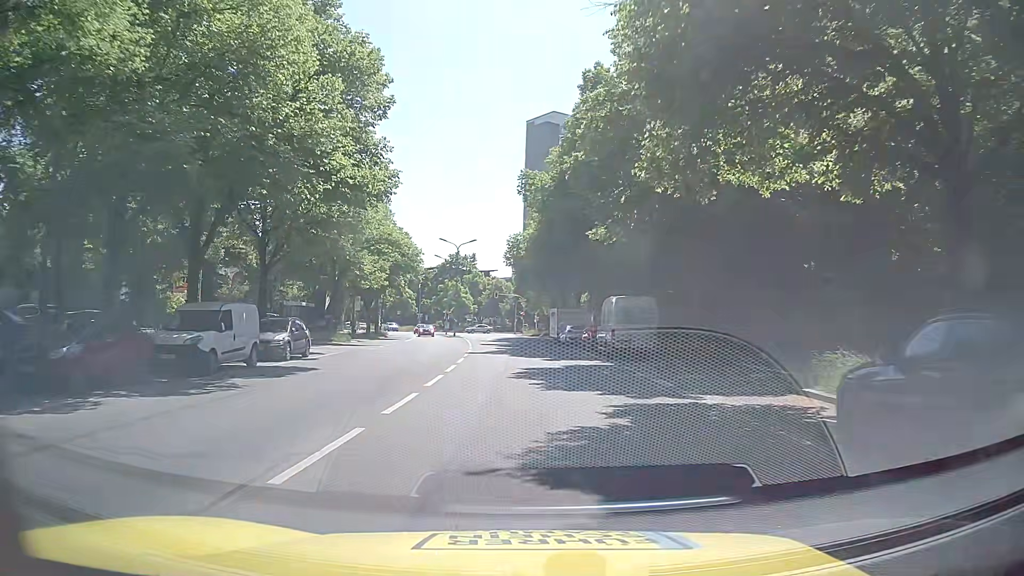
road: secondary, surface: asphalt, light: Day
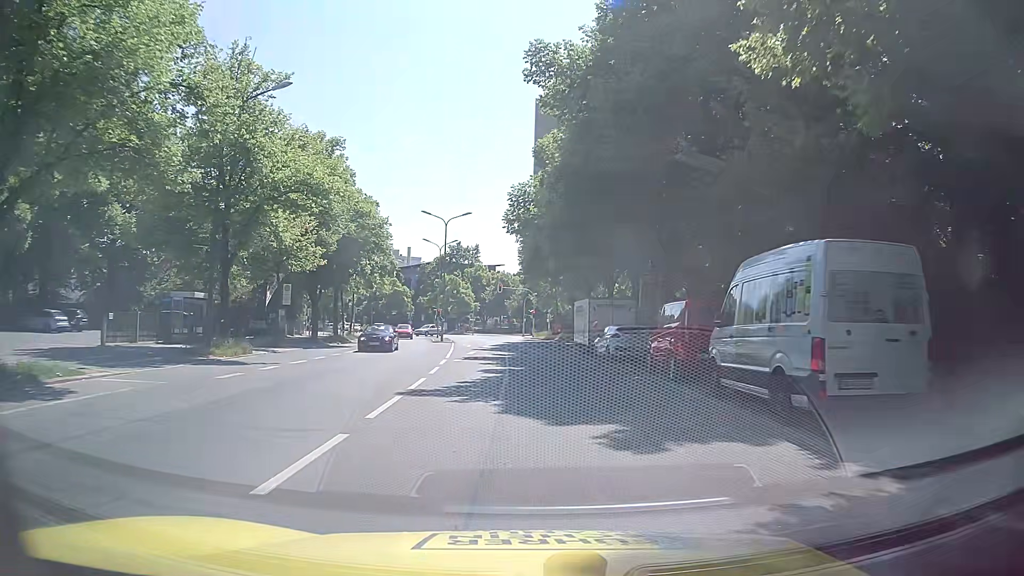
(+0.1, +18.2) m; 0°
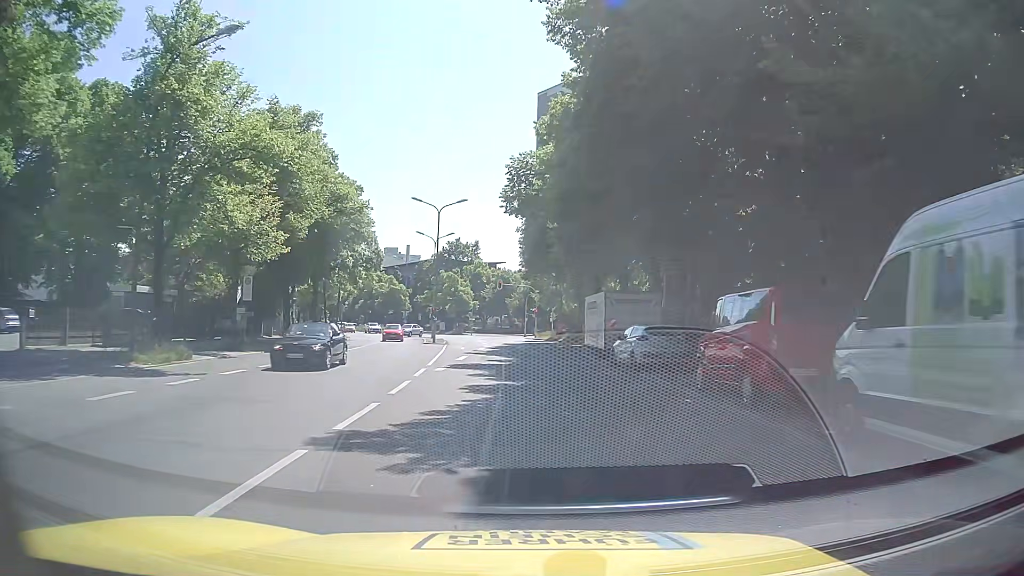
(0.0, +5.6) m; 0°
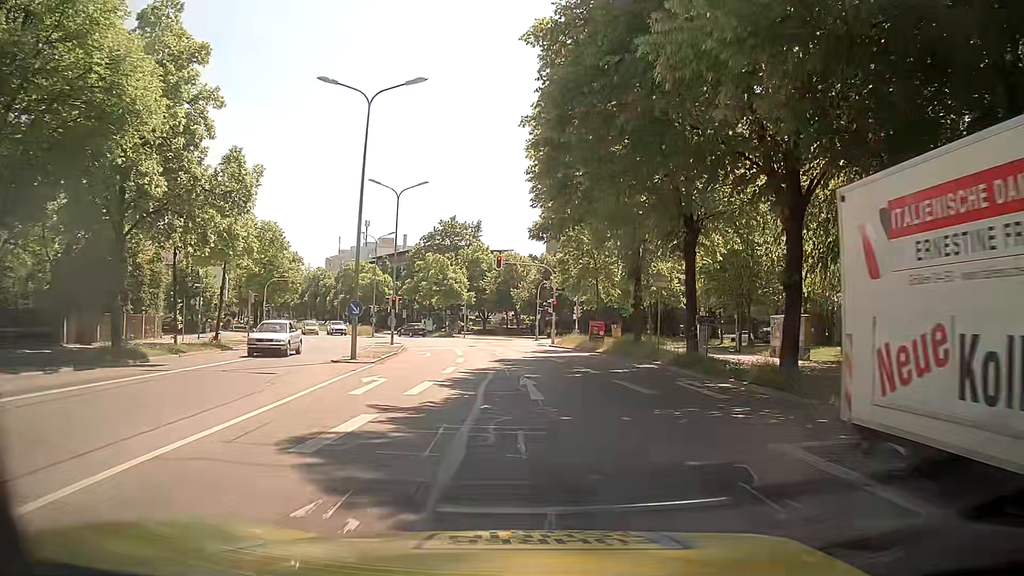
(-0.2, +24.9) m; 0°
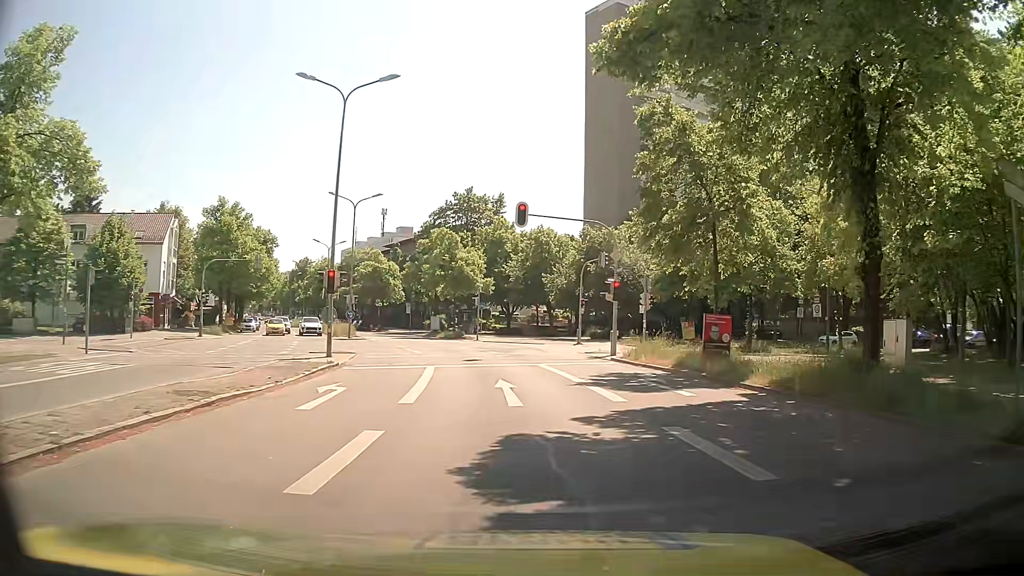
(-0.7, +19.7) m; -1°
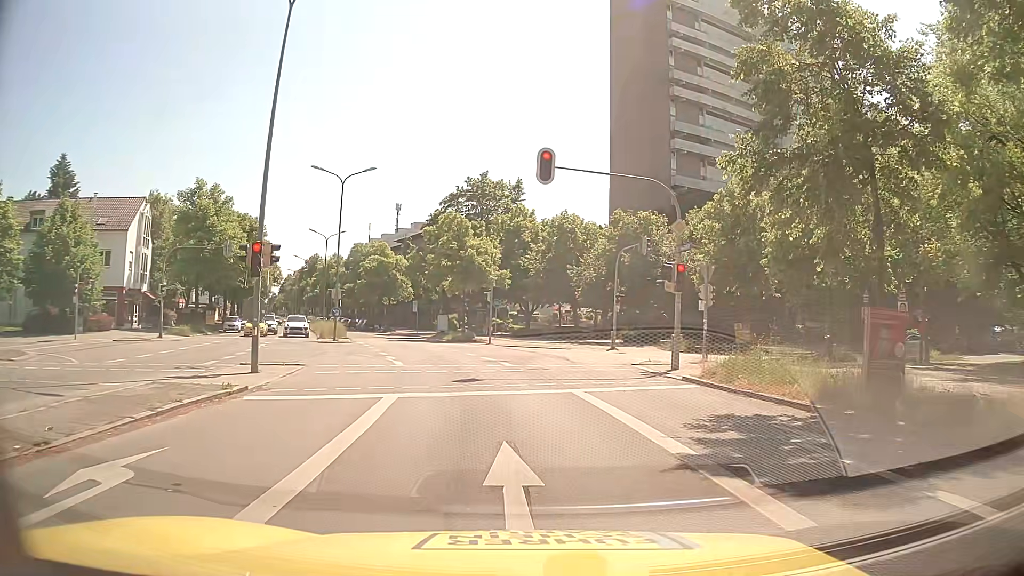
(-0.3, +8.5) m; -3°
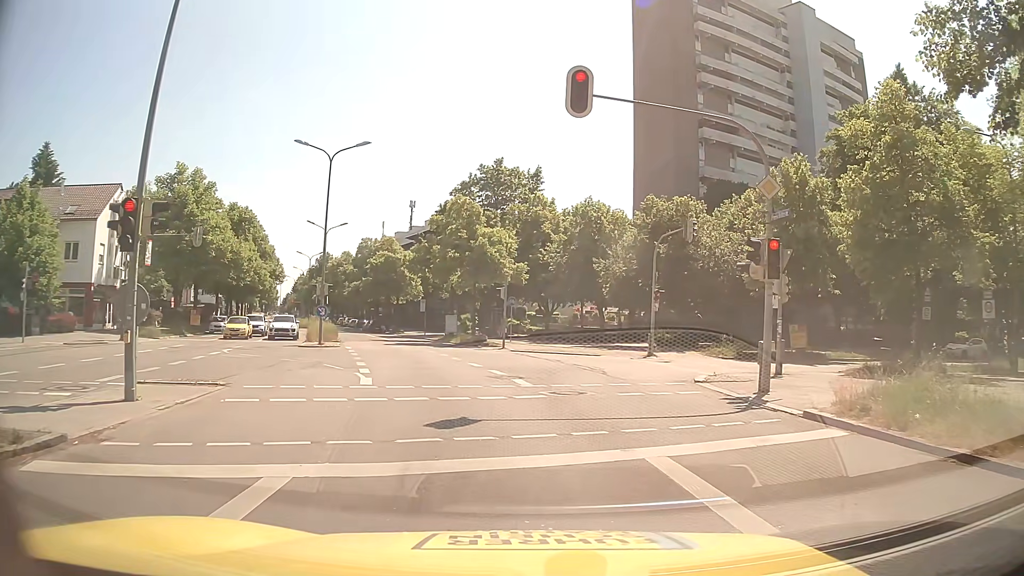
(-0.2, +6.2) m; -4°
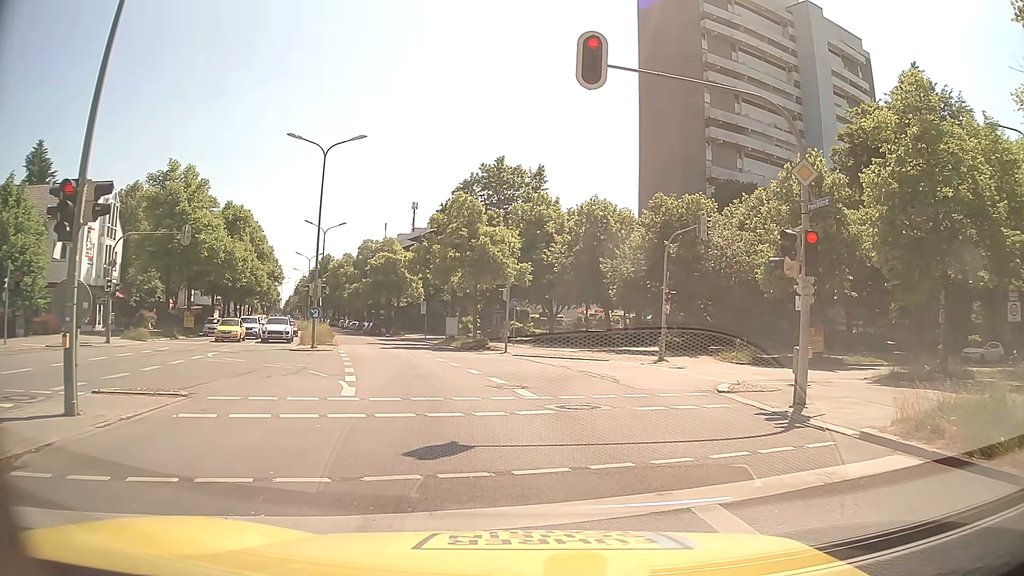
(0.0, +1.7) m; 0°
